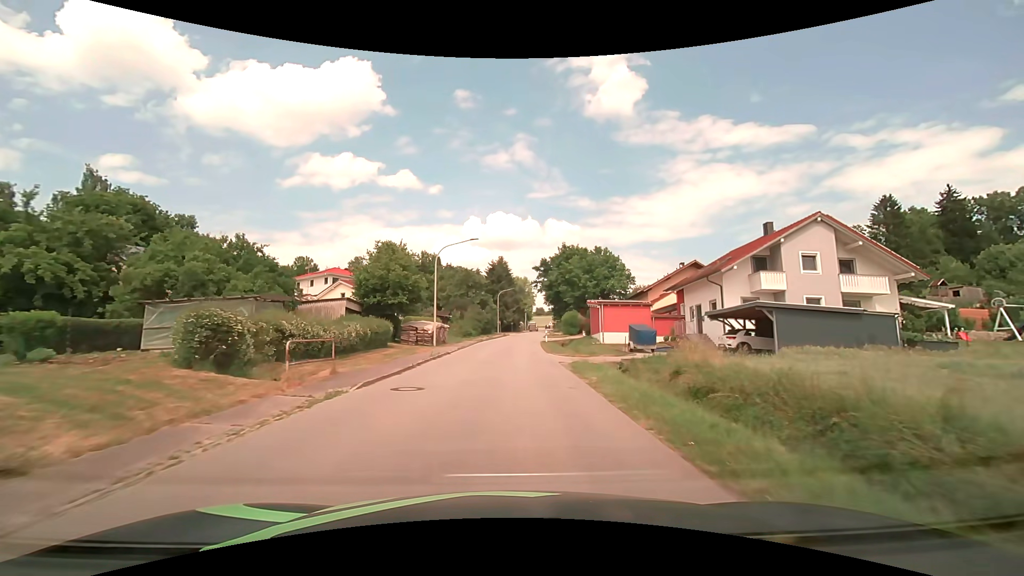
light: Day
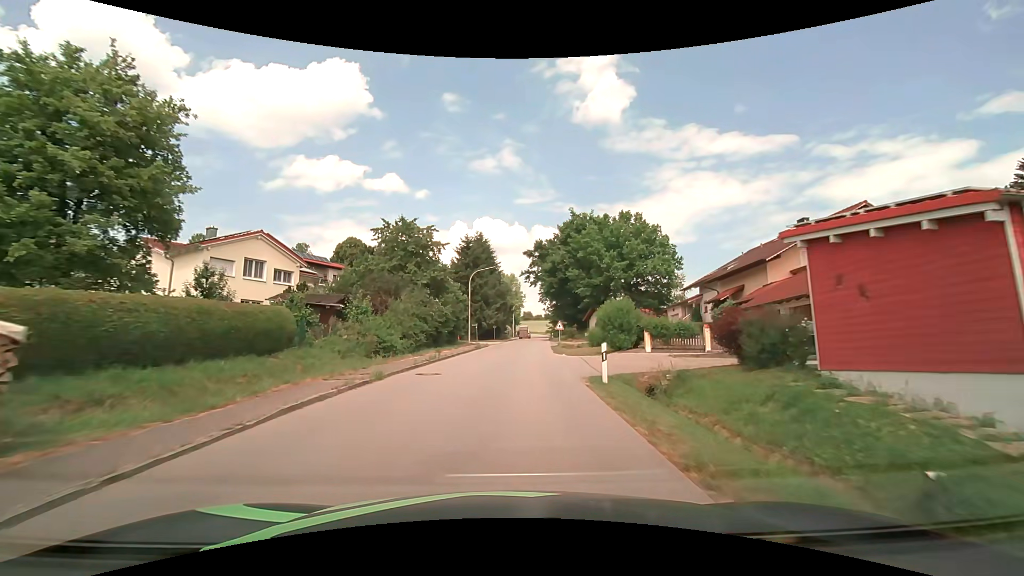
(+0.6, +33.6) m; +2°
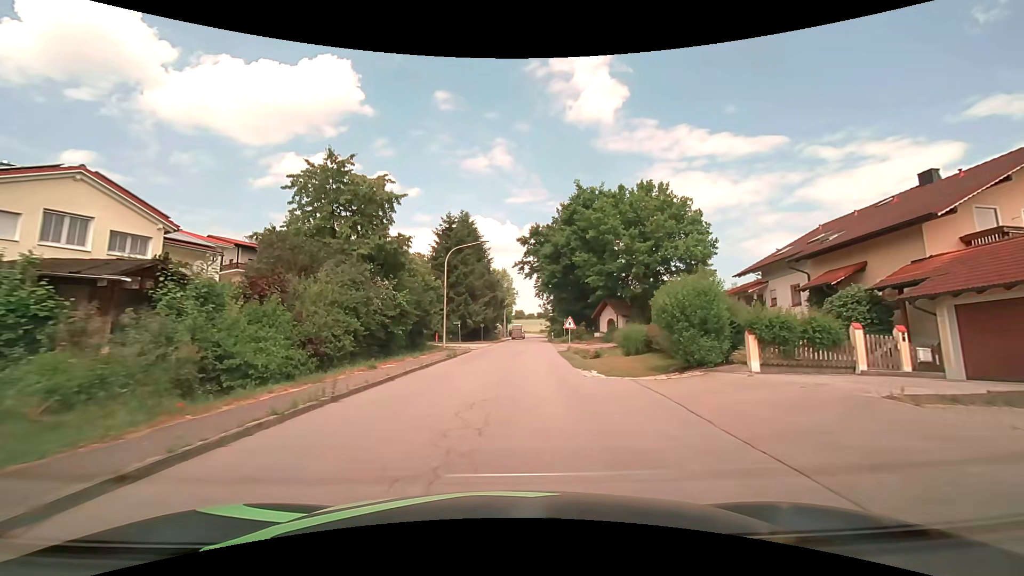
(0.0, +12.9) m; +1°
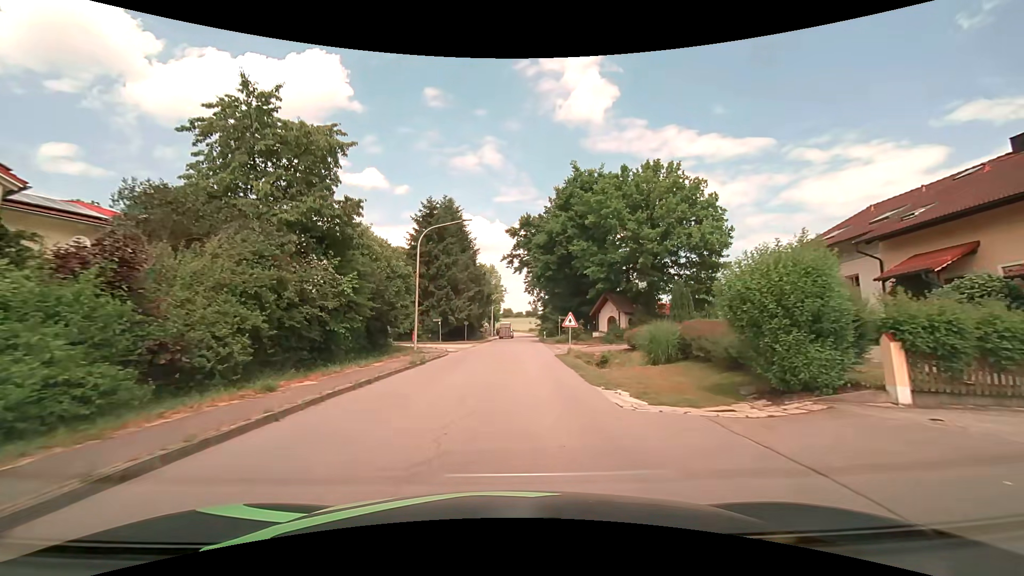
(+0.1, +6.3) m; +1°
